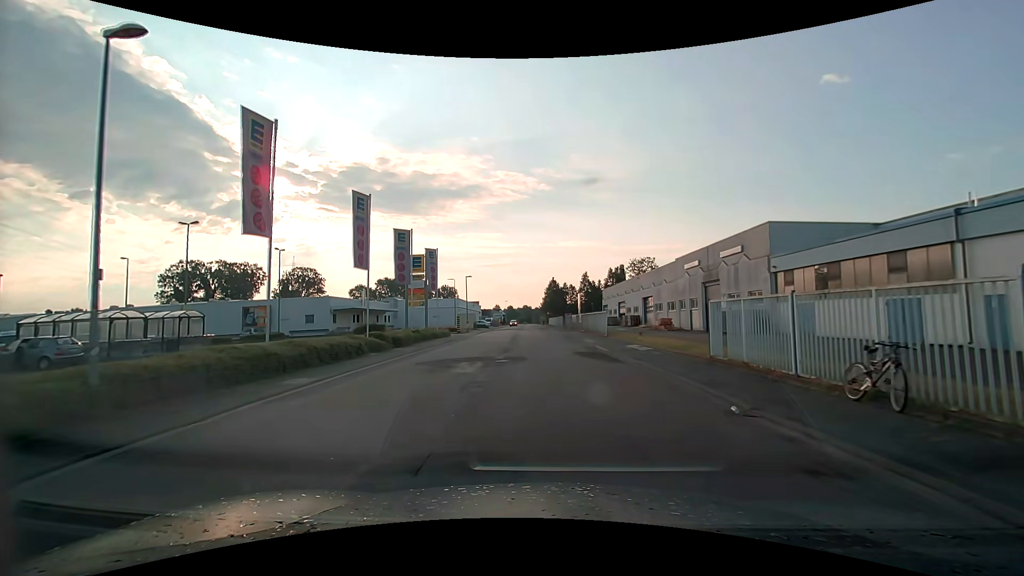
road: unclassified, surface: asphalt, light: Day
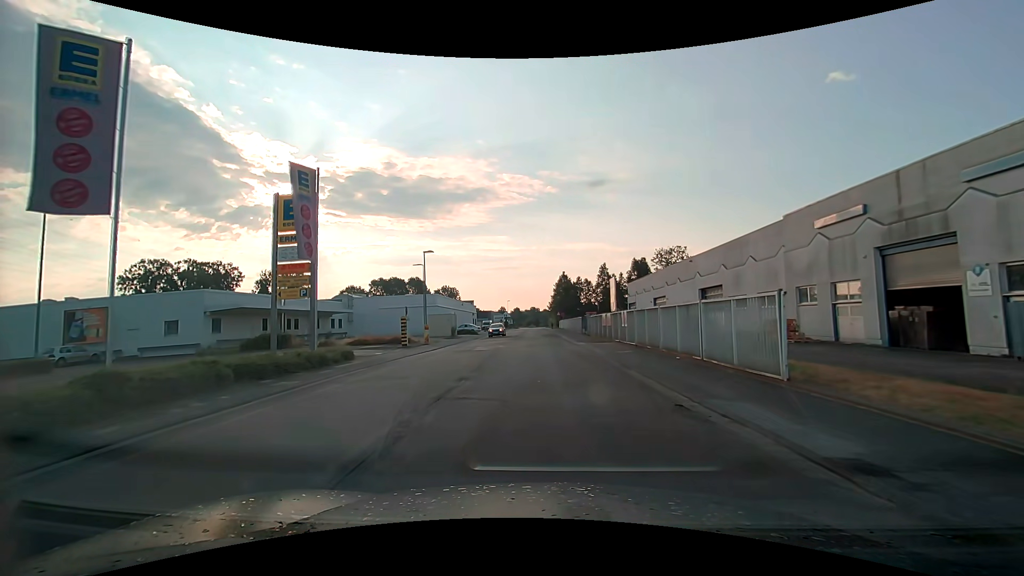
(0.0, +25.8) m; -1°
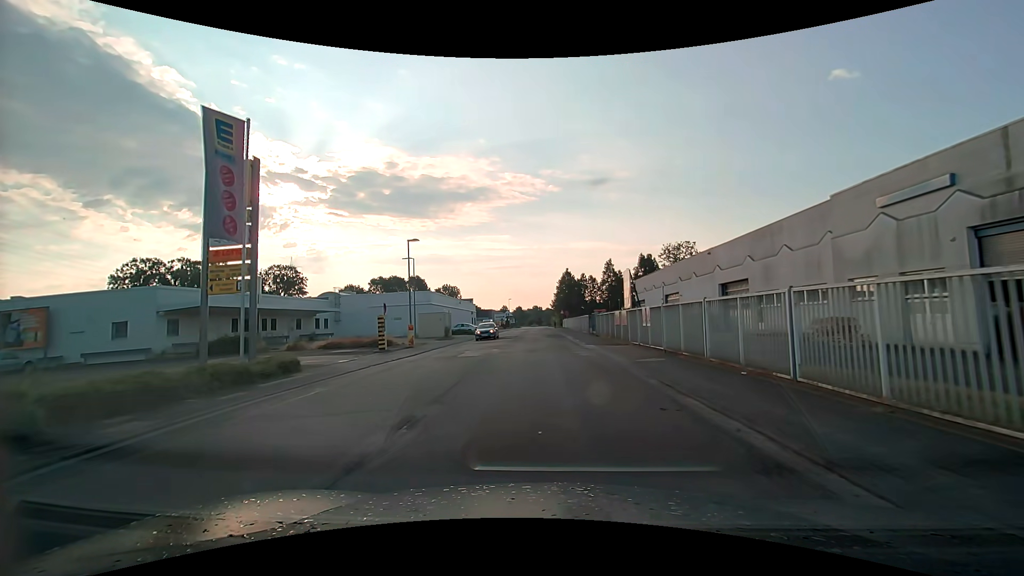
(0.0, +5.3) m; 0°
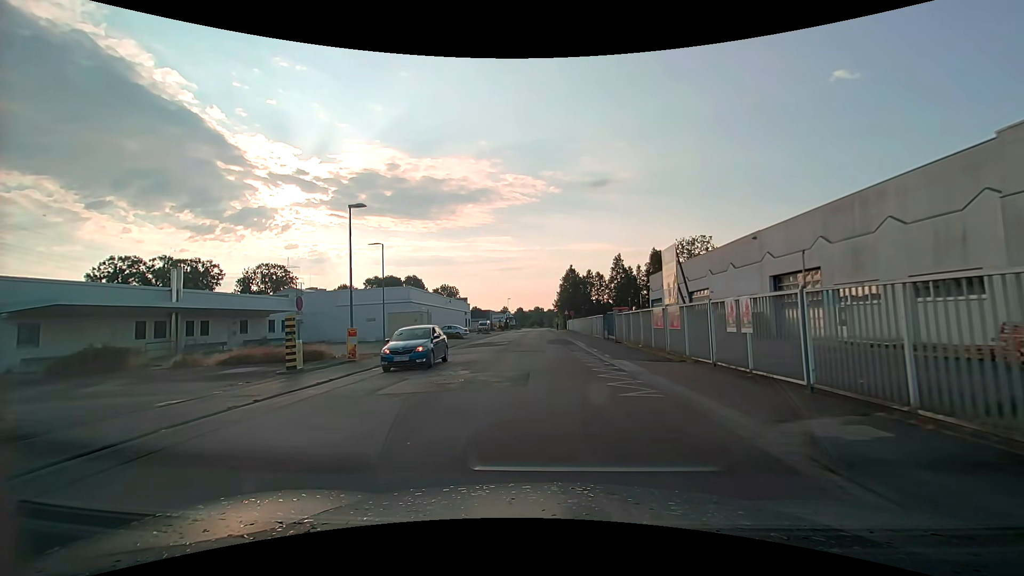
(-0.1, +10.5) m; -1°
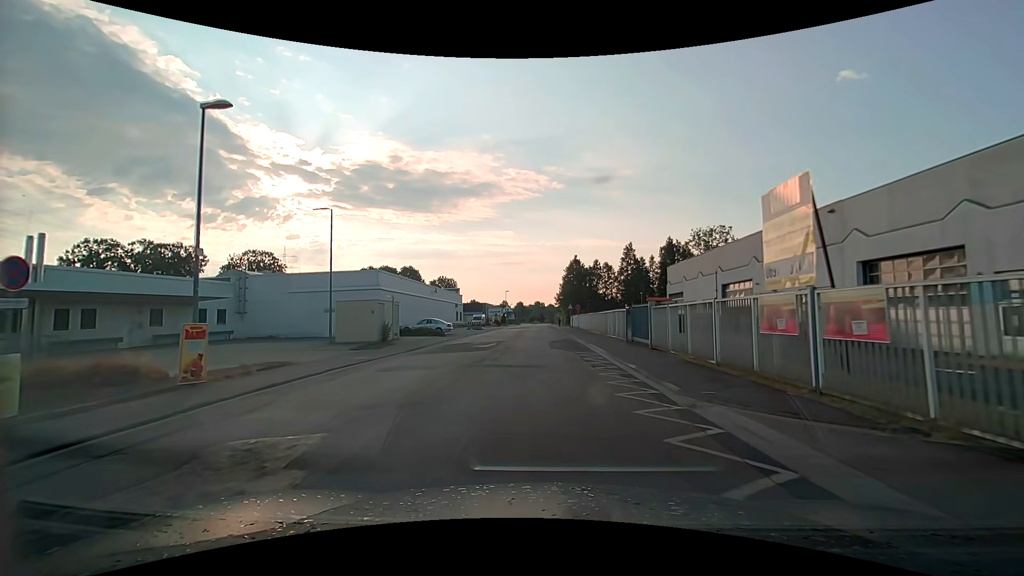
(0.0, +10.4) m; 0°
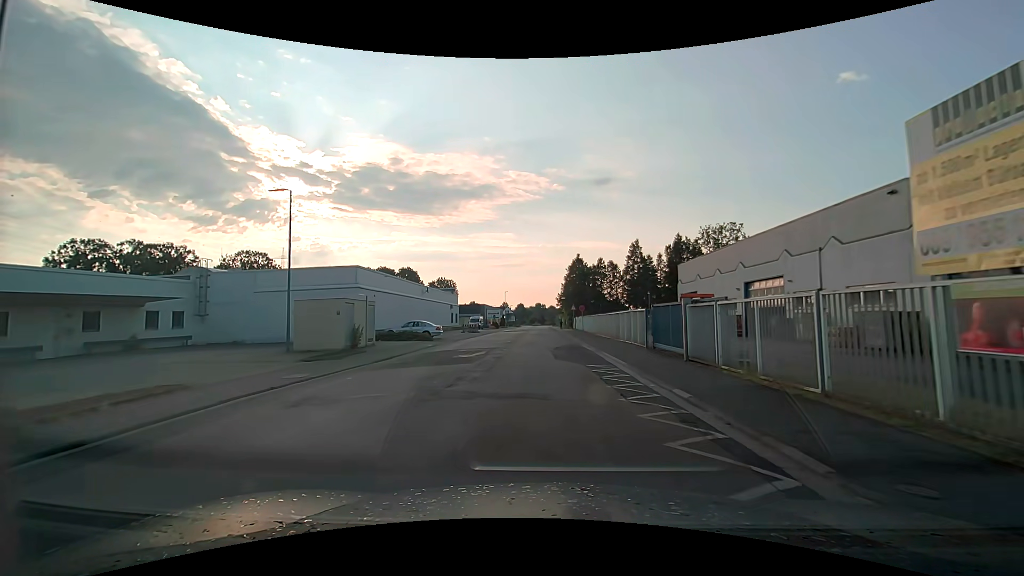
(0.0, +5.1) m; +1°
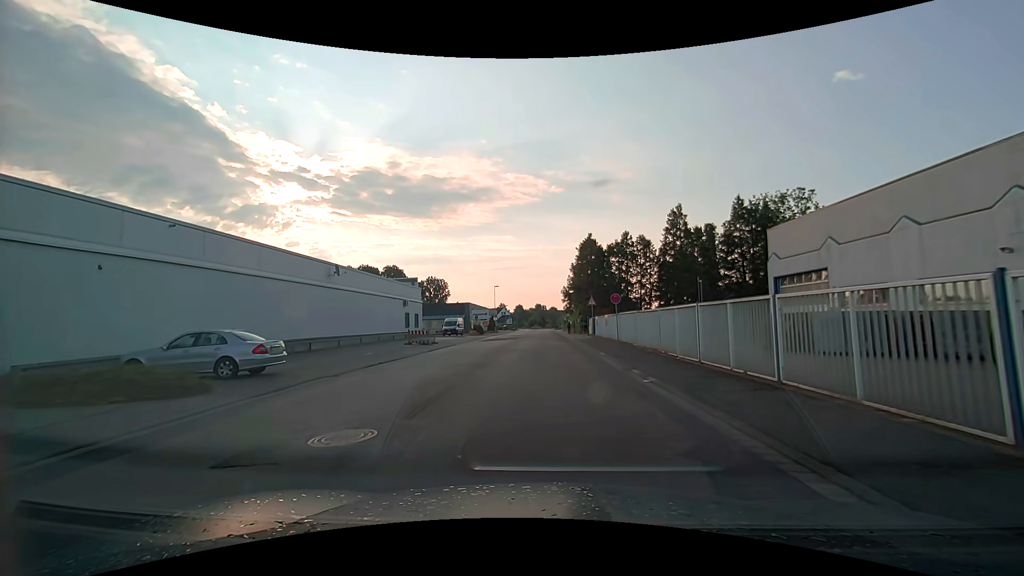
(-0.2, +25.6) m; 0°
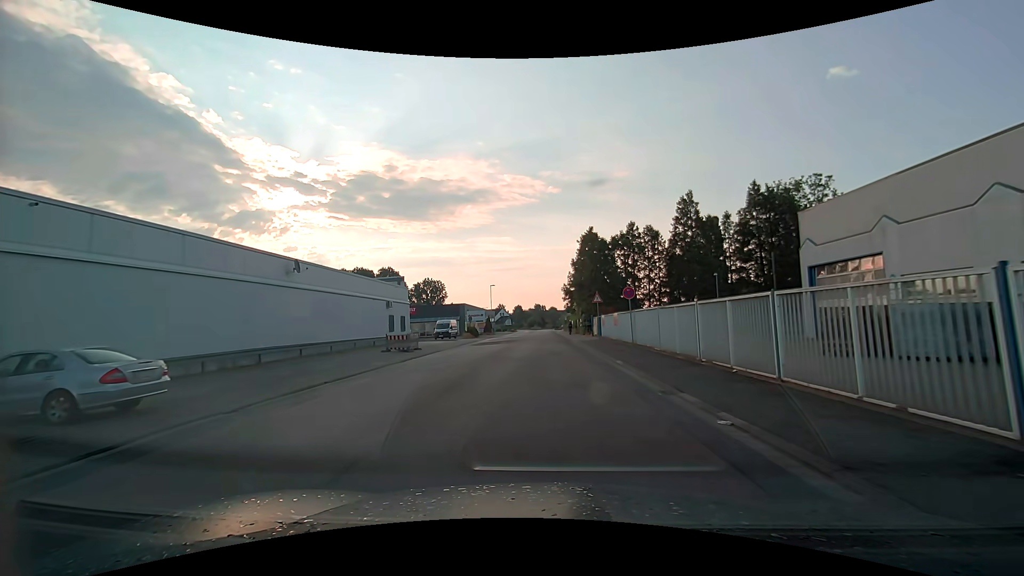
(0.0, +5.1) m; 0°
(0, +10) (0, +20) (0, +30) (0, +40) (0, +50) (0, +60) (0, +70) (0, +80) (0, +90) (0, +100) m
